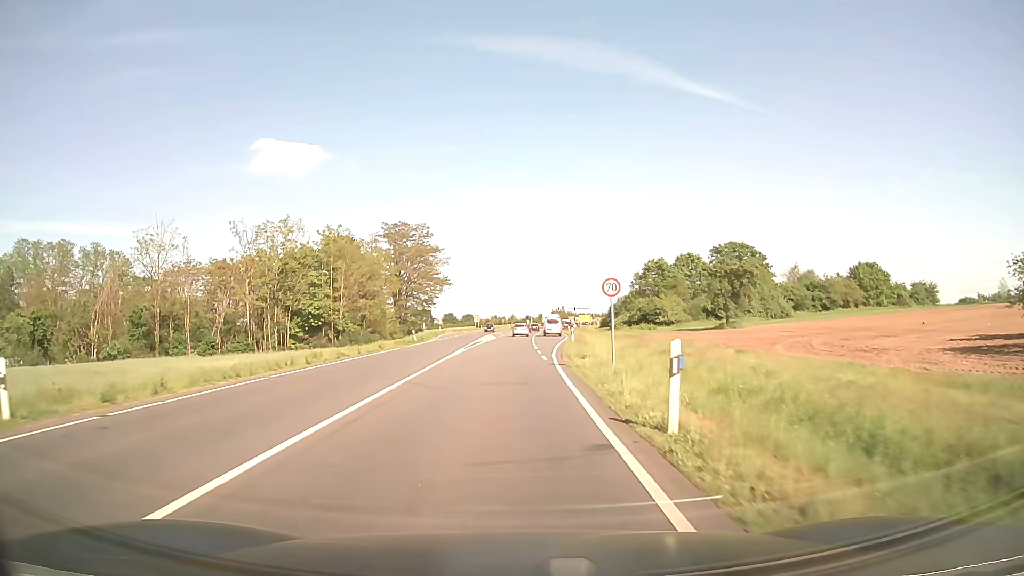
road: primary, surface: asphalt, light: Day
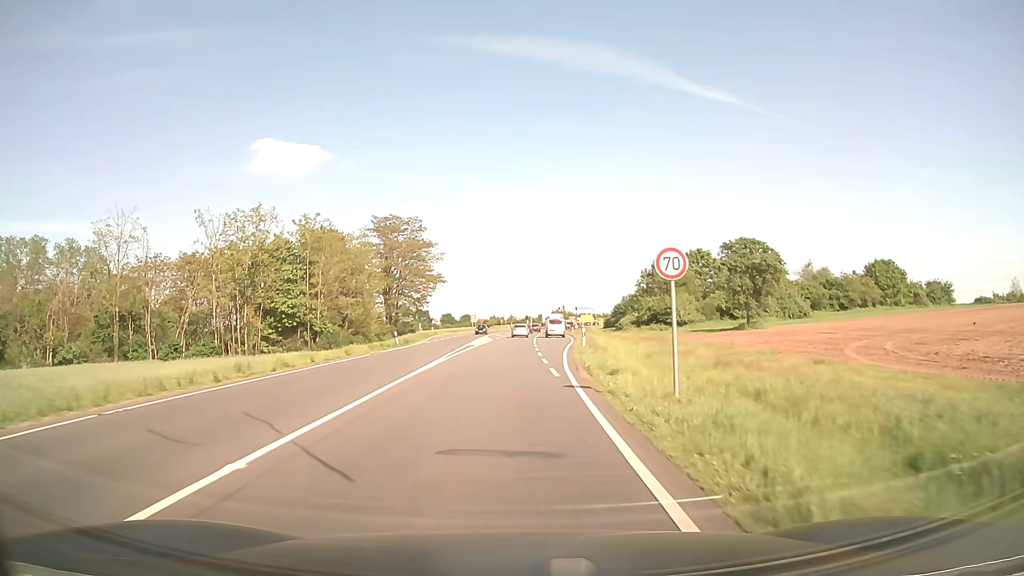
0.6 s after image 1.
(0.0, +8.0) m; 0°
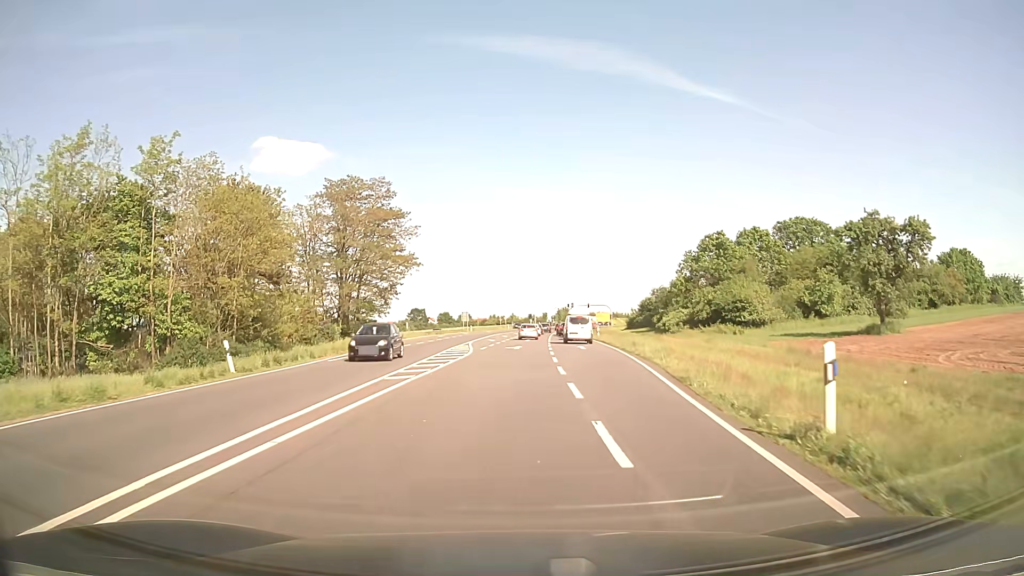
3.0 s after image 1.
(0.0, +29.0) m; 0°
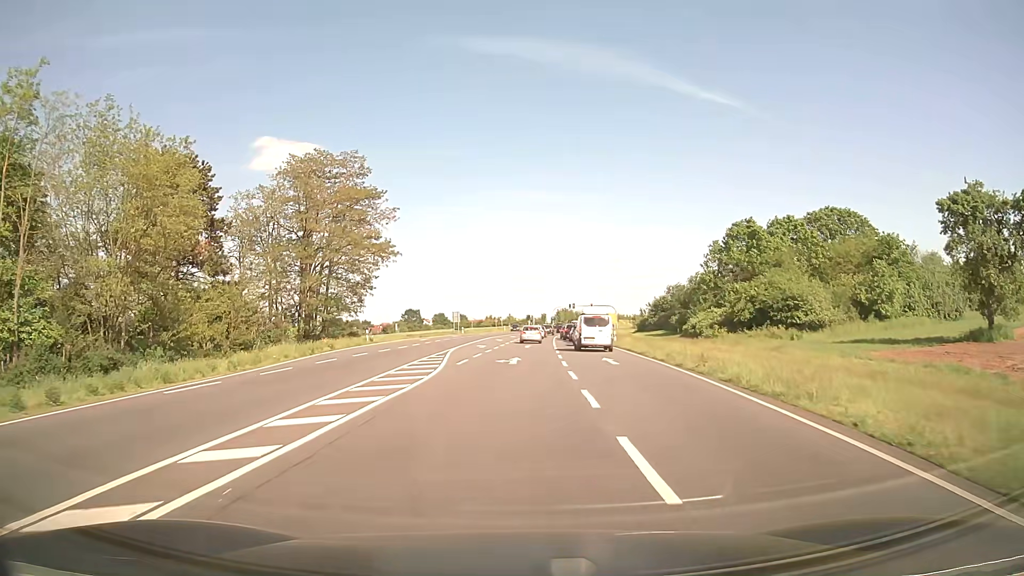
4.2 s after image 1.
(0.0, +13.1) m; 0°
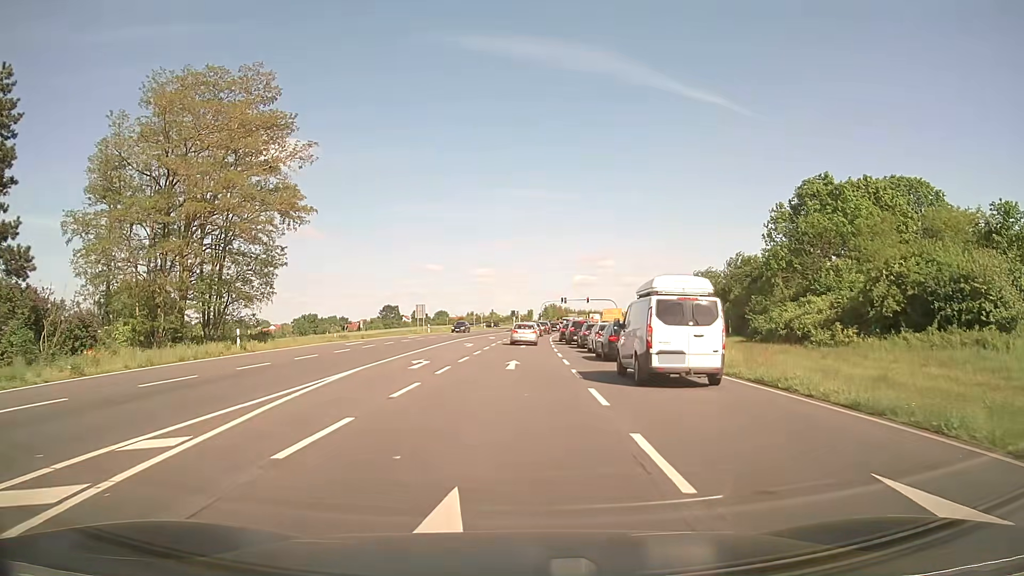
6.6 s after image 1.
(+0.3, +23.6) m; +1°
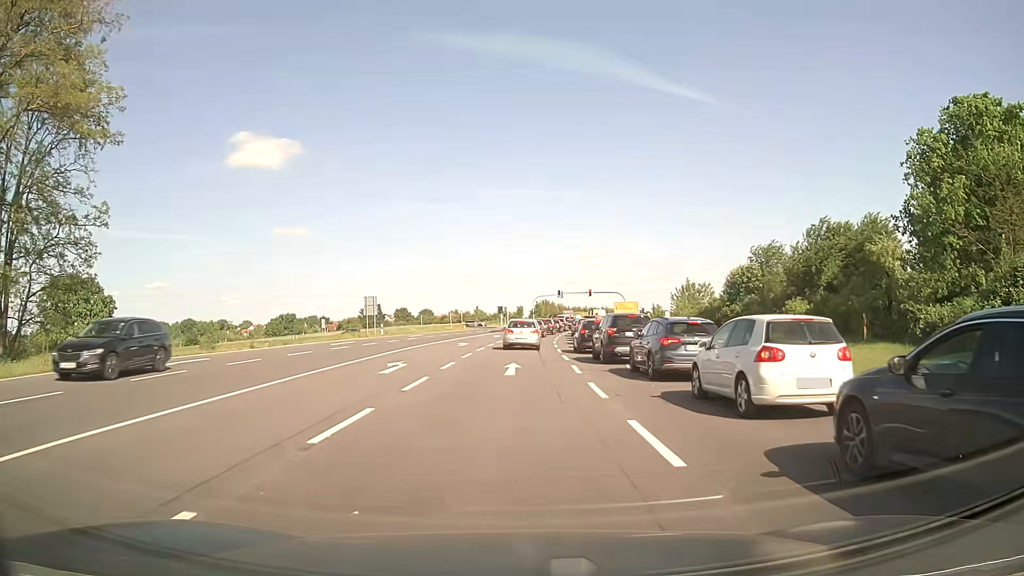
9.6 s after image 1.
(+0.2, +22.7) m; +1°
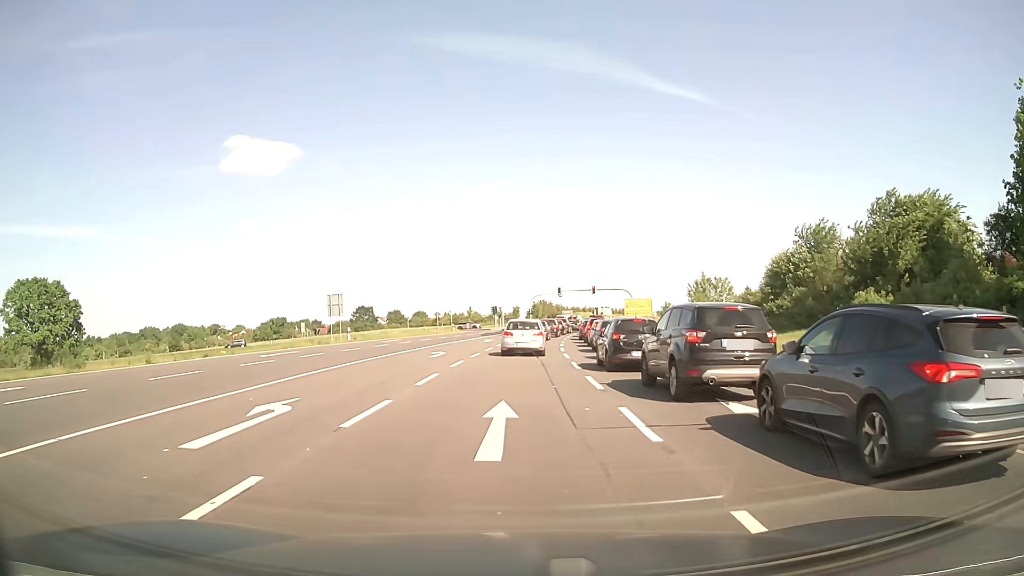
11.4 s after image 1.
(0.0, +10.6) m; +1°
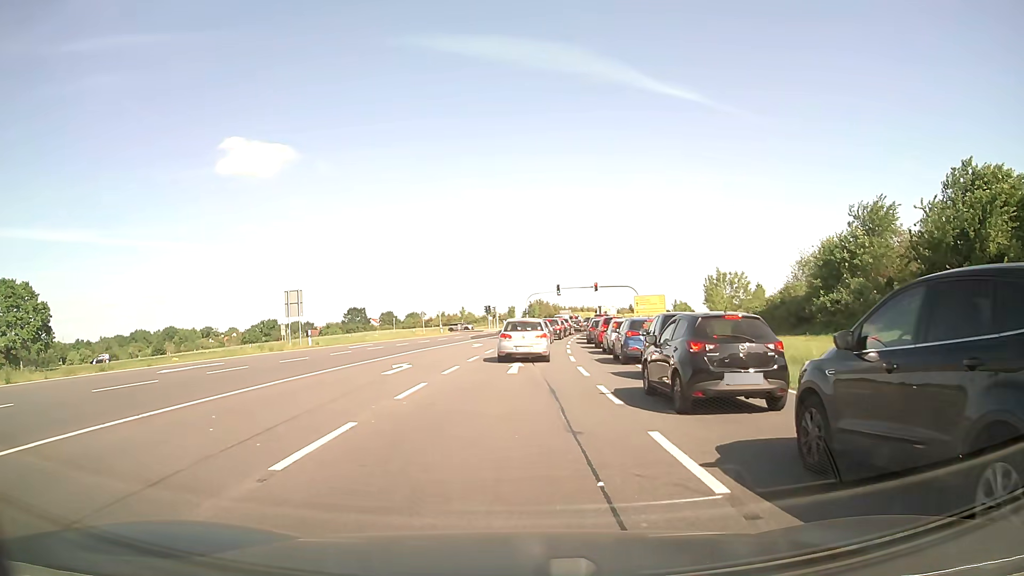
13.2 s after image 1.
(0.0, +8.5) m; 0°
(0, +10) (0, +20) (0, +30) (+1, +40) (+2, +50) (+3, +60) (+4, +70) (+6, +80) (+8, +89) (+10, +99) m
